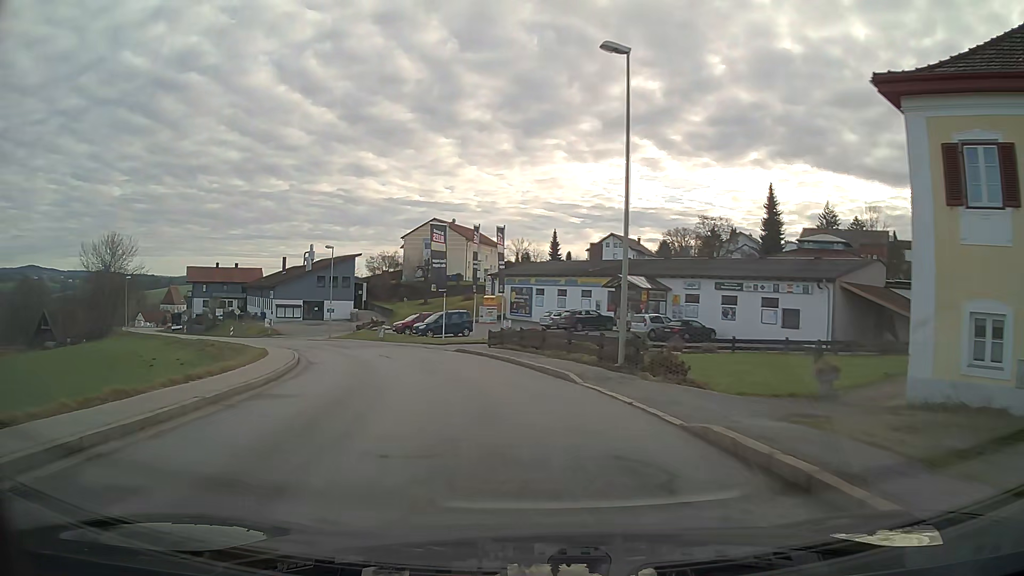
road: secondary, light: Day
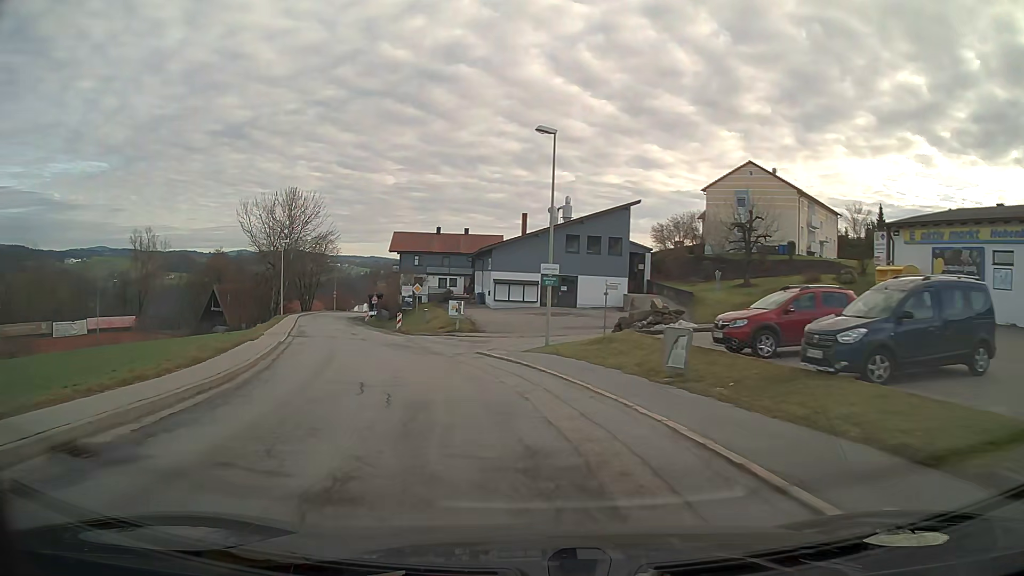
(-7.4, +35.0) m; -25°
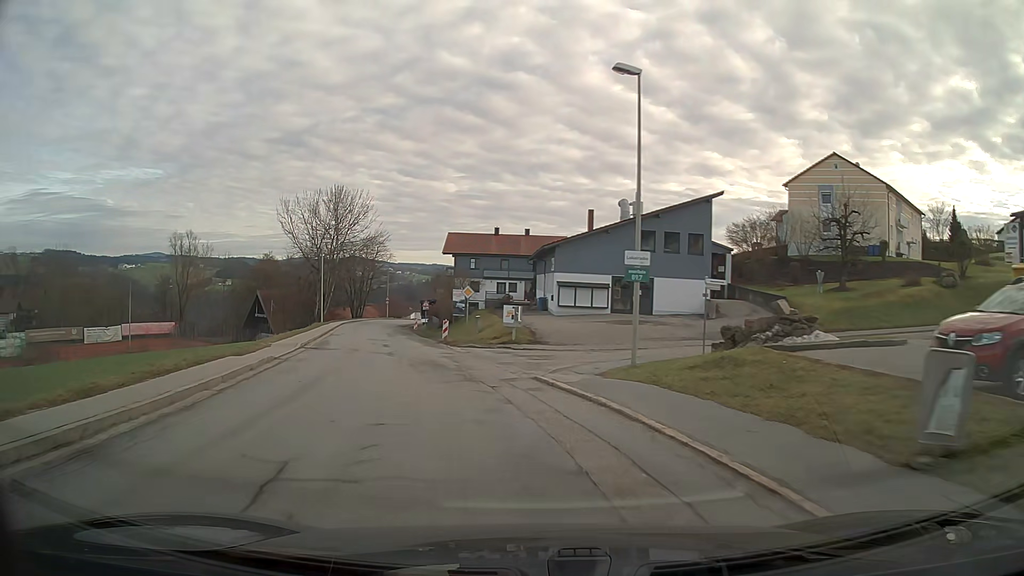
(-0.3, +7.1) m; -5°
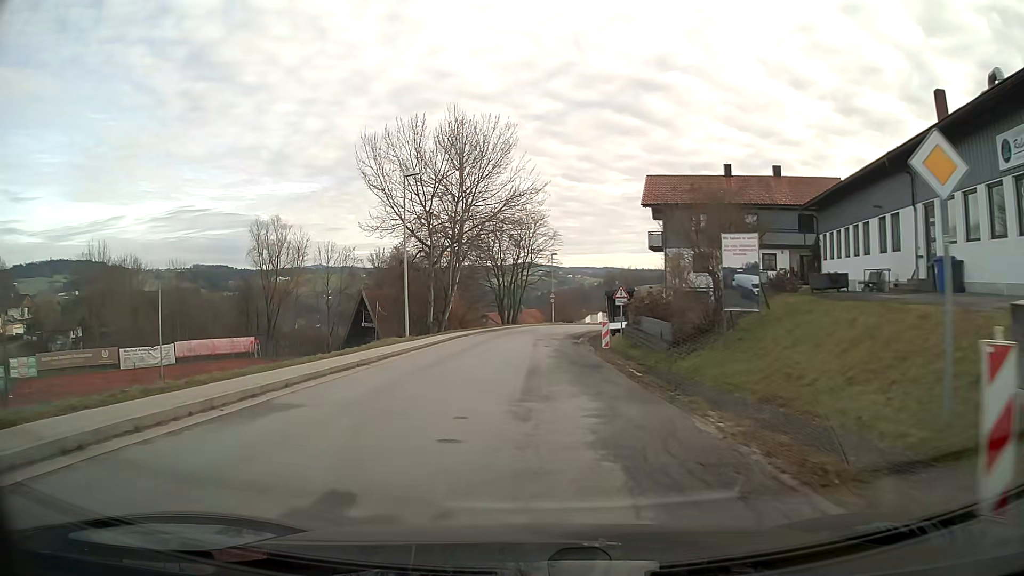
(-5.7, +34.7) m; -13°
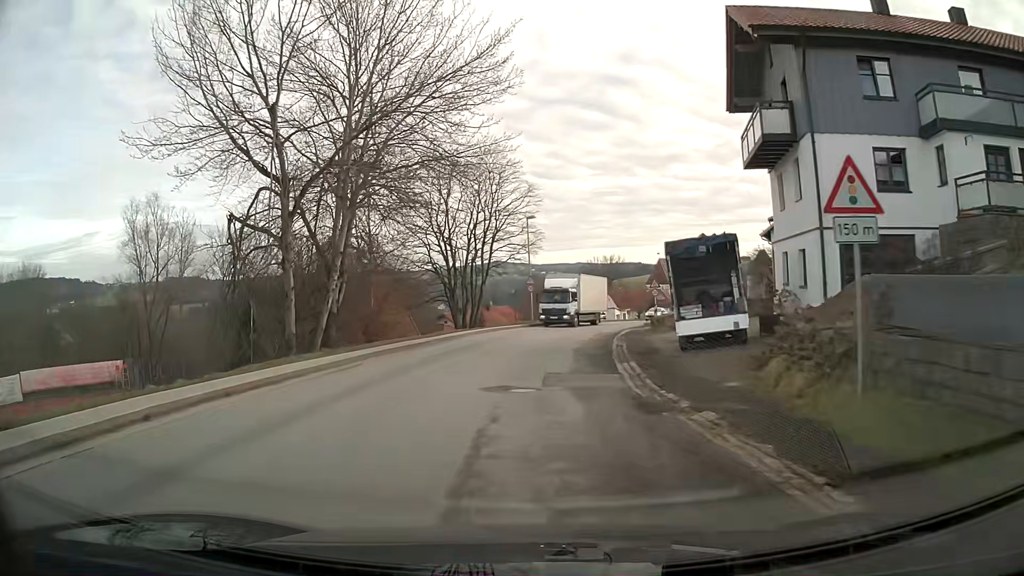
(+0.5, +27.8) m; +3°
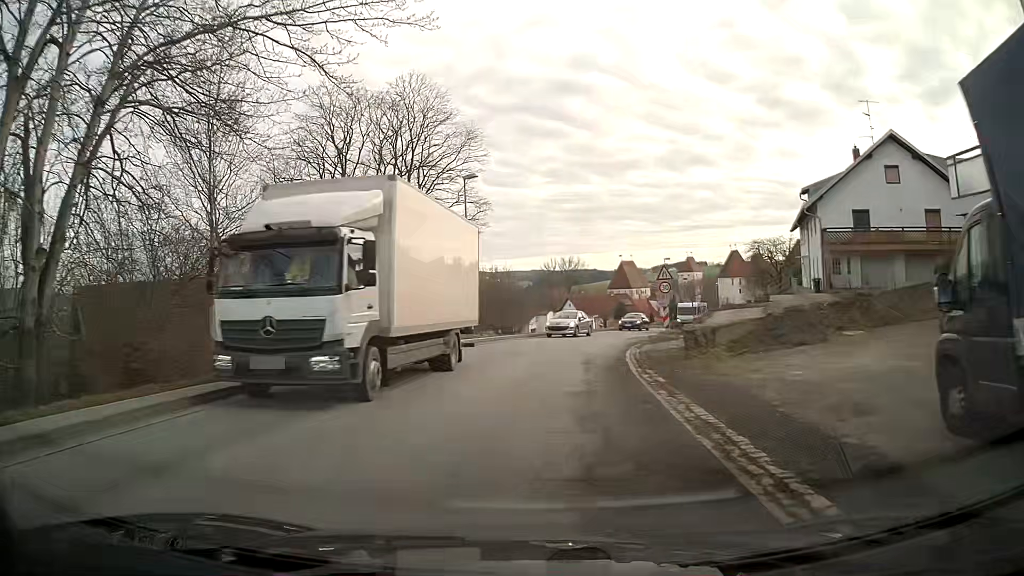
(+0.5, +17.9) m; +5°
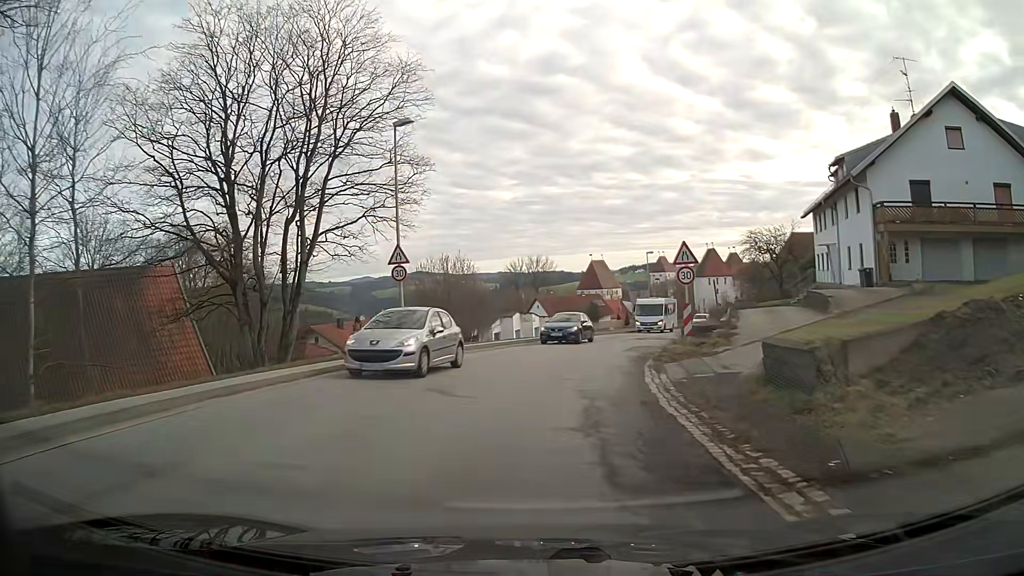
(+0.5, +10.2) m; +4°
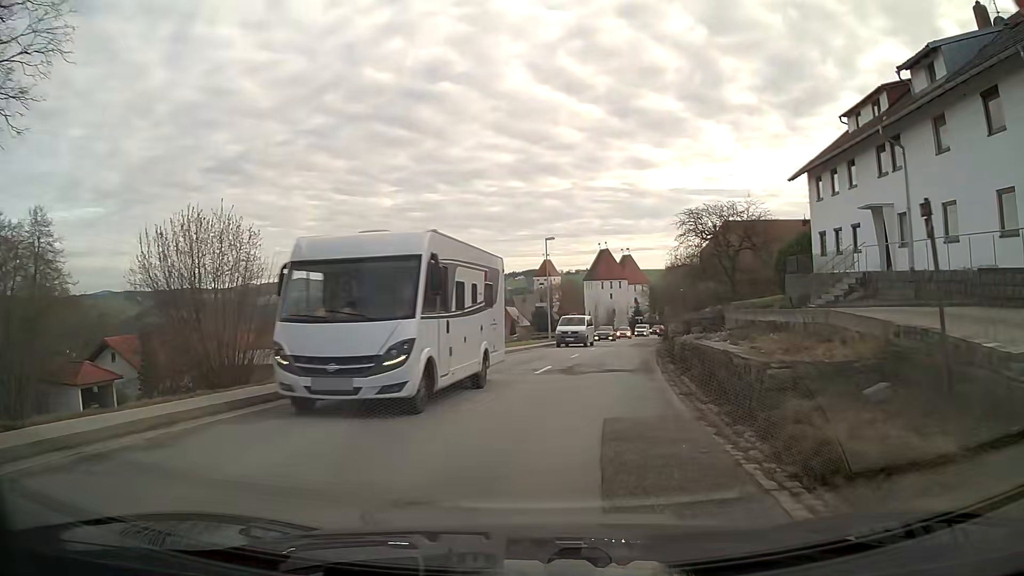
(+0.9, +18.8) m; +9°
(+1, +10) (+2, +20) (+3, +30) (+5, +40) (+6, +50) (+8, +59) (+10, +69) (+12, +79) (+14, +89) (+16, +99) m
